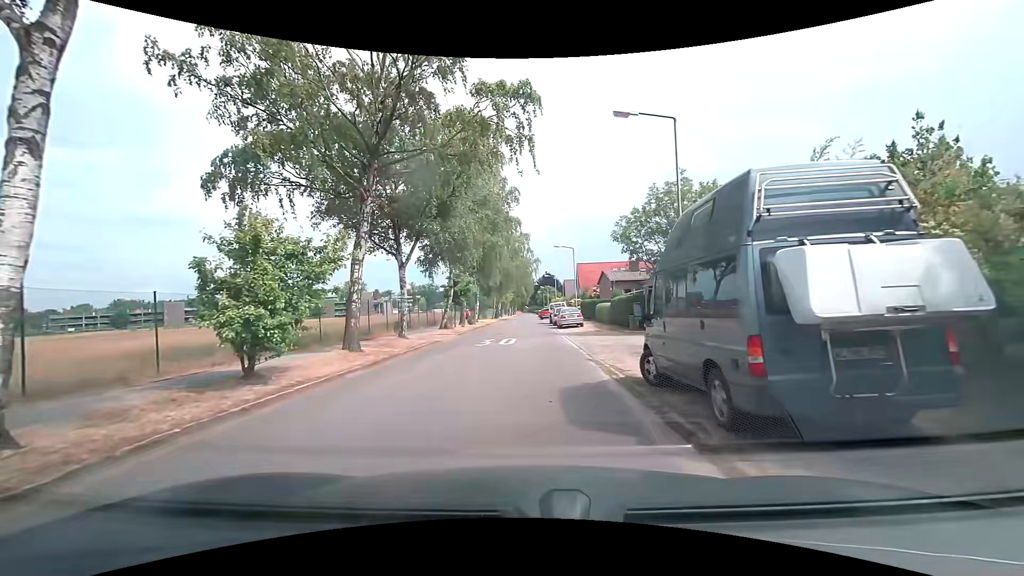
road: residential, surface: asphalt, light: Day
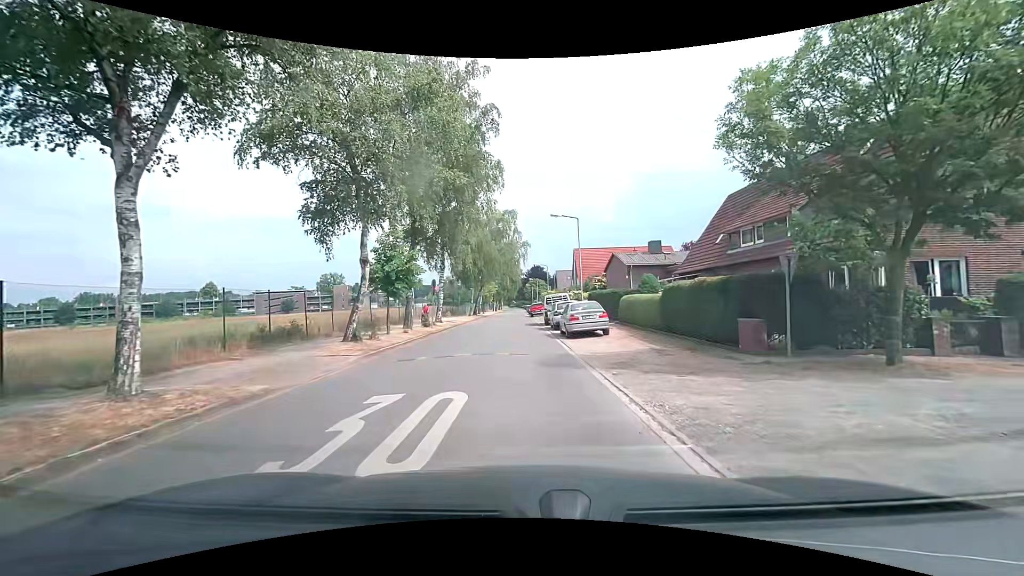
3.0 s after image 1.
(+0.1, +15.4) m; +1°
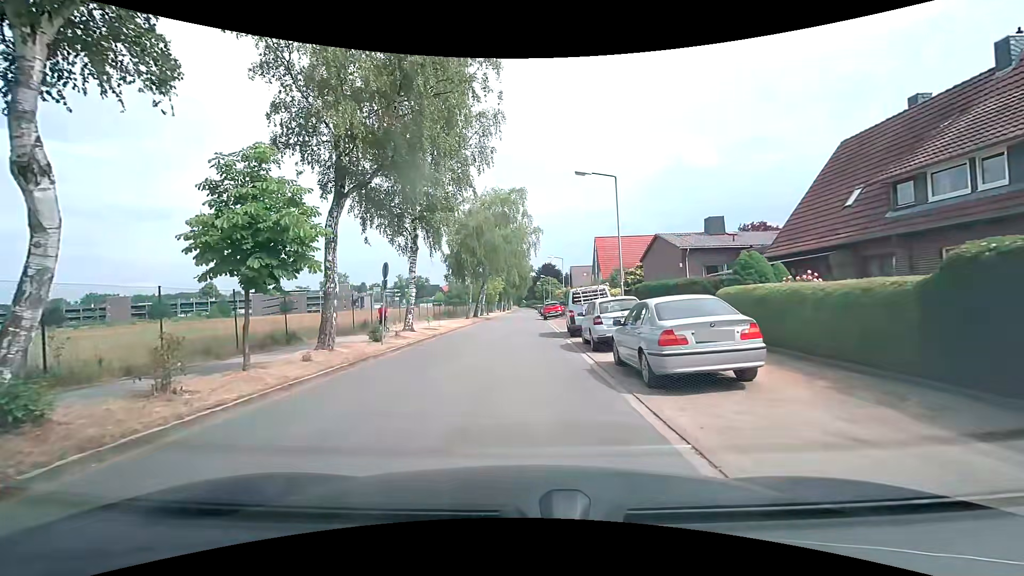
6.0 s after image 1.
(-0.1, +11.8) m; 0°
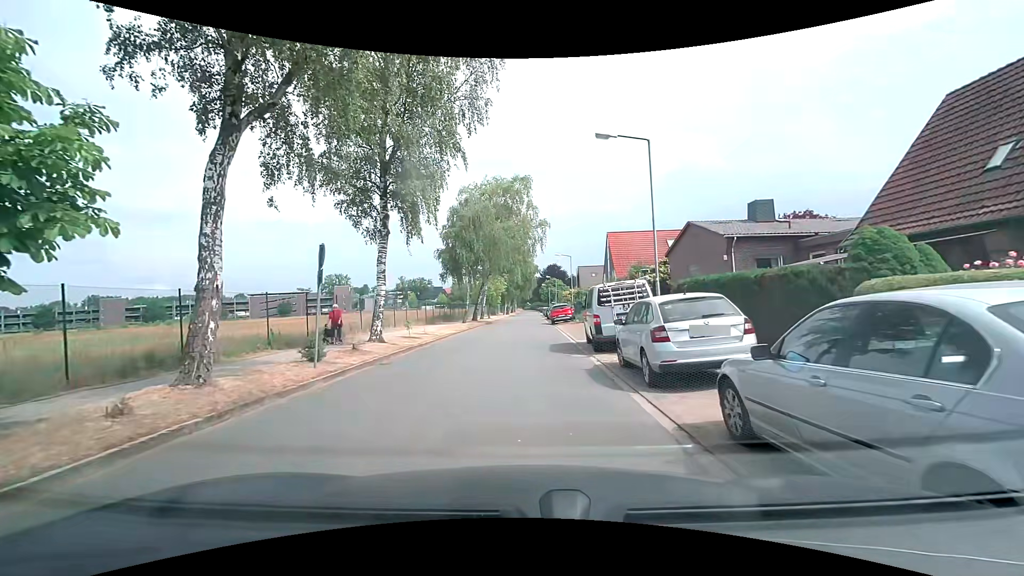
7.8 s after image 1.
(-0.1, +6.0) m; -1°
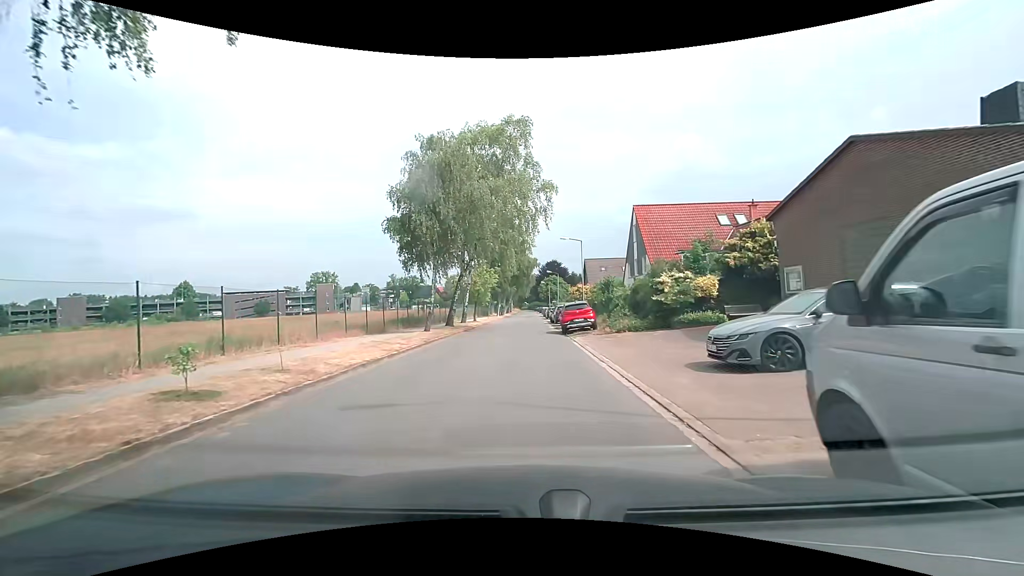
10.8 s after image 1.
(0.0, +15.0) m; 0°
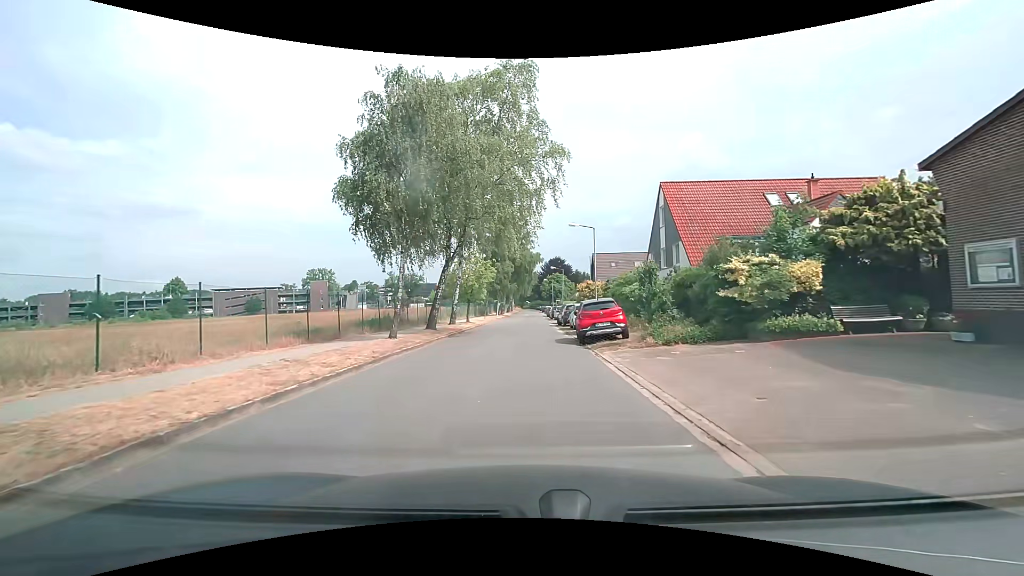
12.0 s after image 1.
(0.0, +7.5) m; 0°
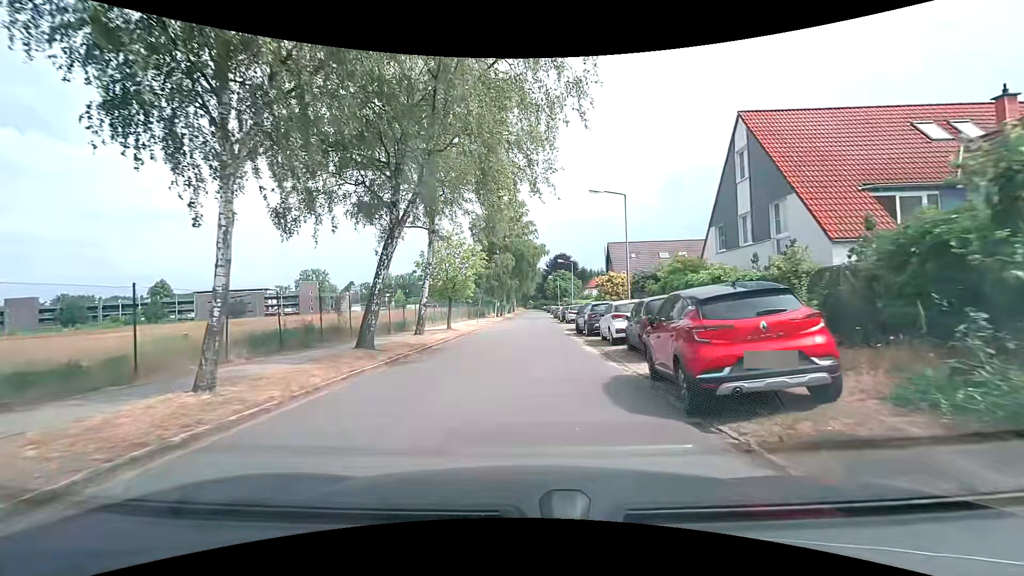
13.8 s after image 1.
(-0.1, +12.0) m; 0°
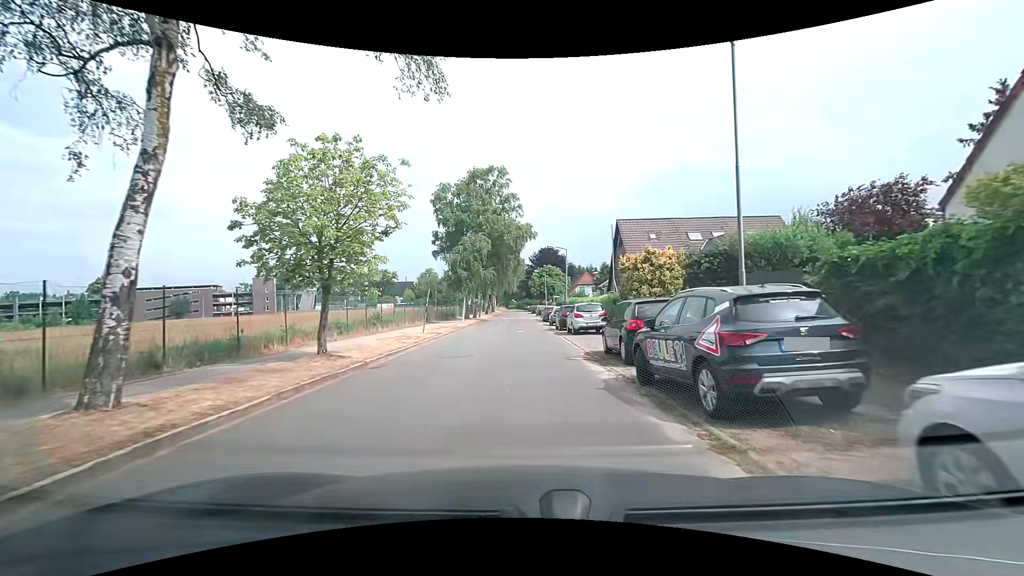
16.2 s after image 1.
(+0.2, +17.0) m; +2°
(0, +10) (0, +20) (0, +30) (0, +40) (-1, +50) (-1, +60) (-1, +70) (-1, +80) (-1, +90) (-1, +100) m
